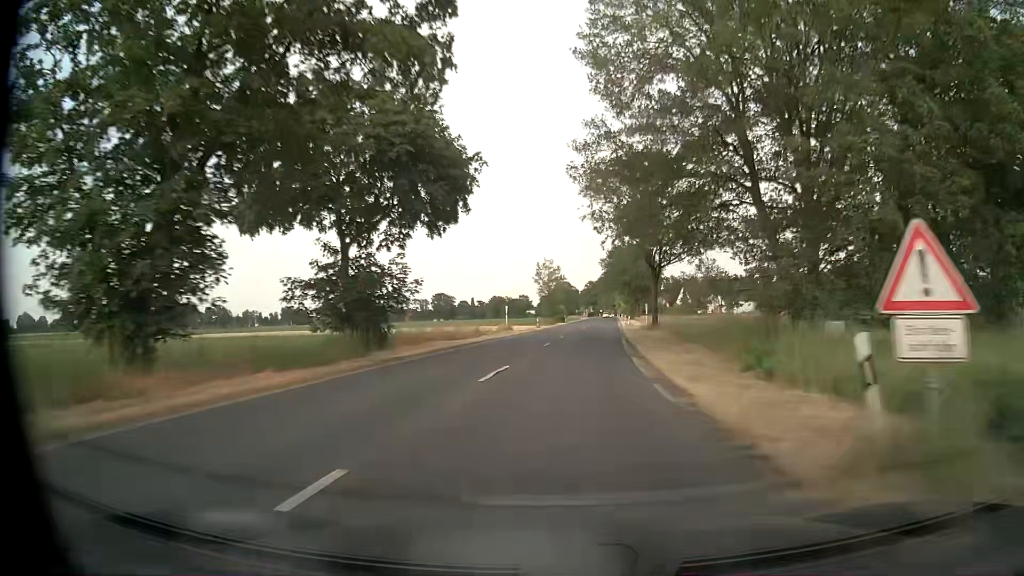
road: secondary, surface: asphalt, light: Day
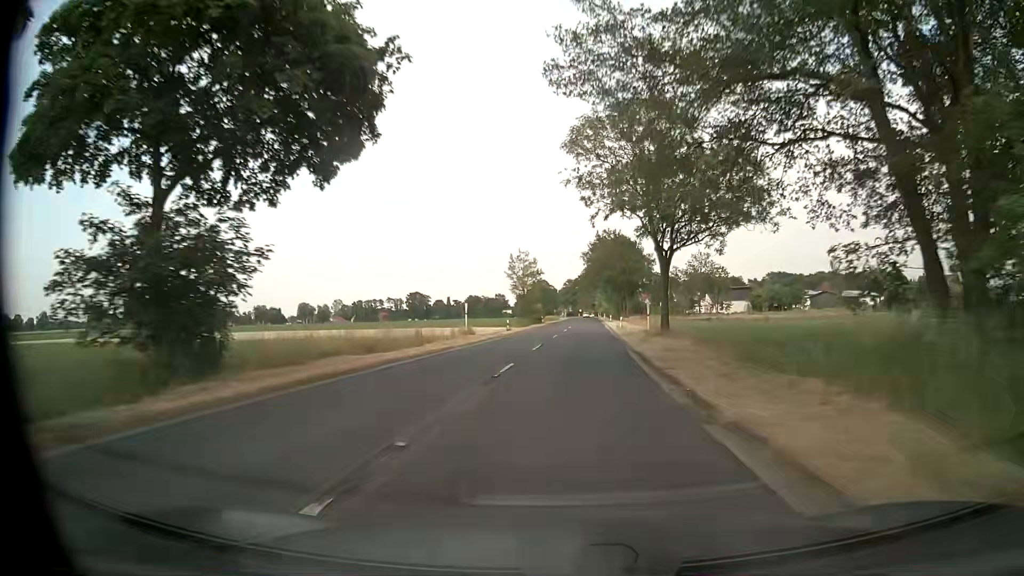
(+0.2, +12.7) m; +2°
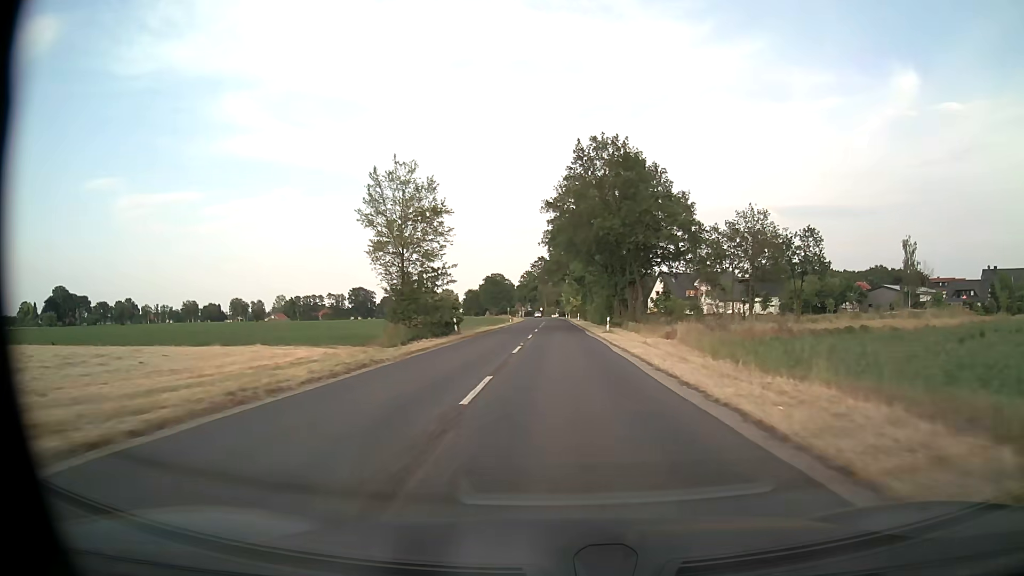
(+1.7, +50.9) m; +3°
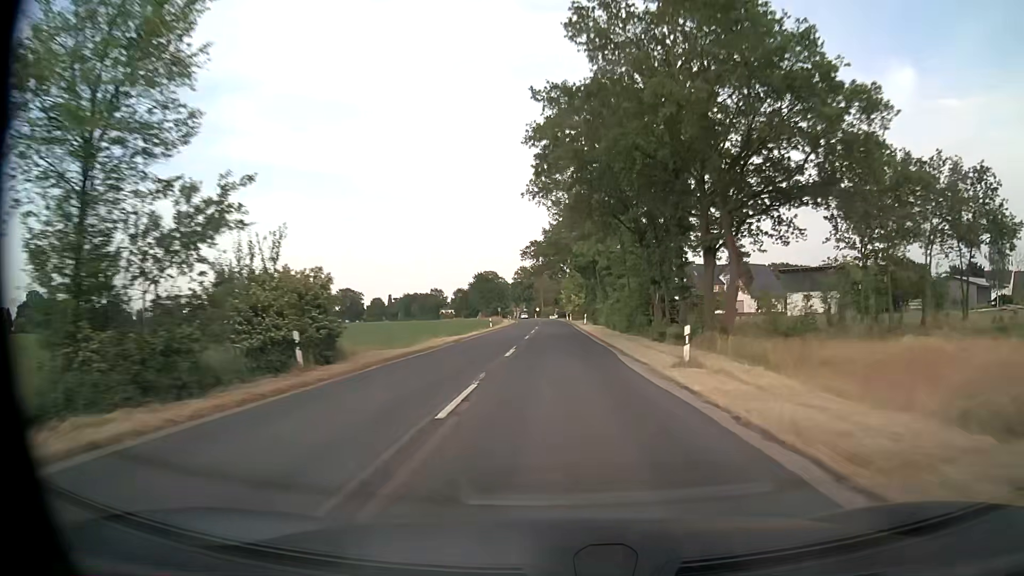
(+0.1, +25.4) m; 0°
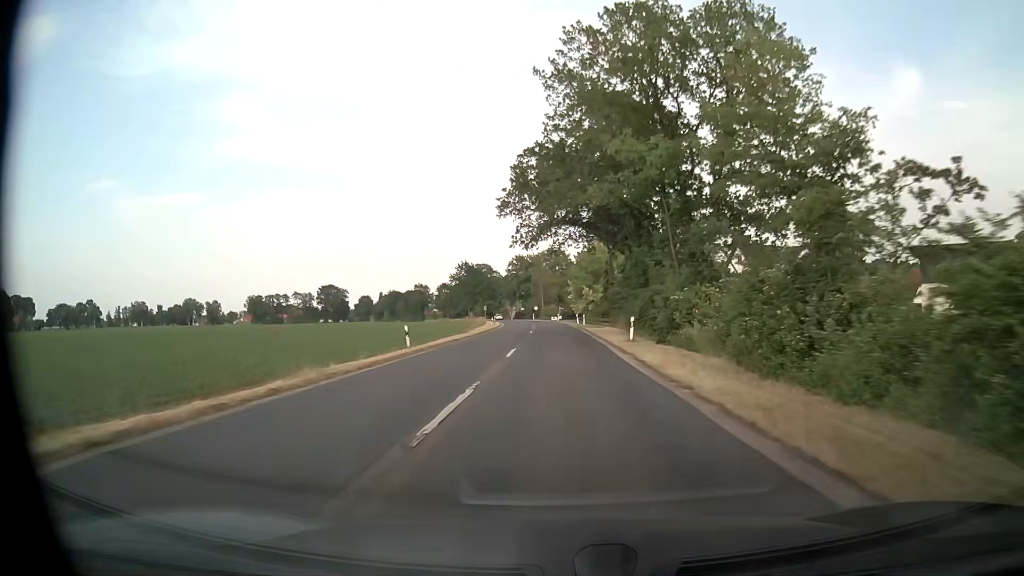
(-0.2, +38.0) m; 0°
